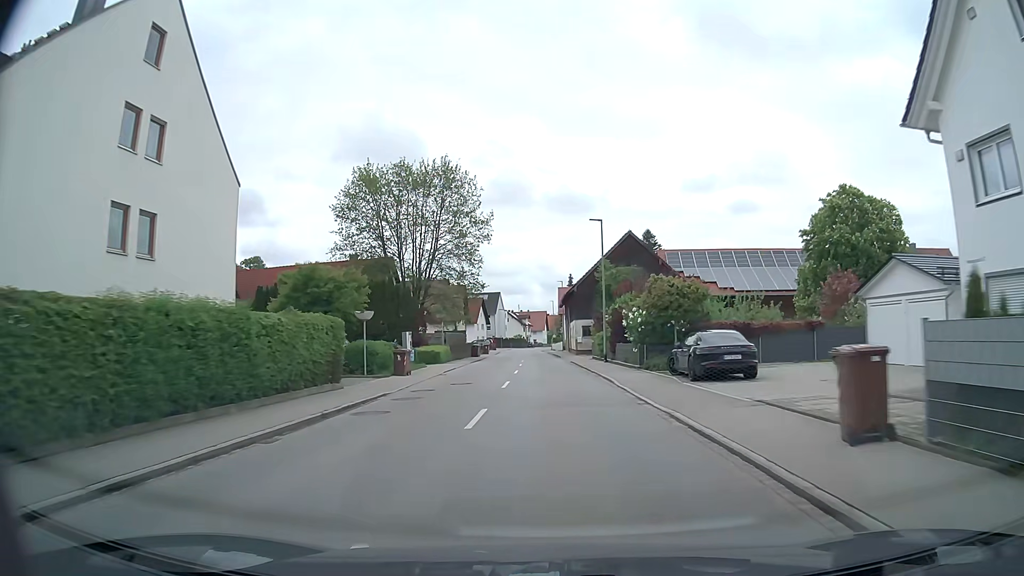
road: tertiary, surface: asphalt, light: Day
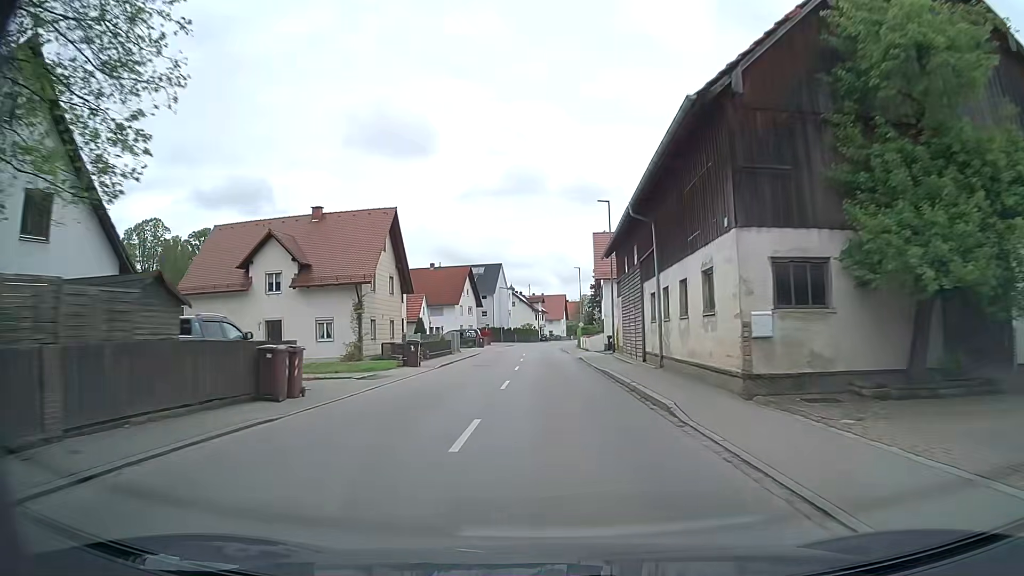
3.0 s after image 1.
(-0.6, +47.6) m; -1°
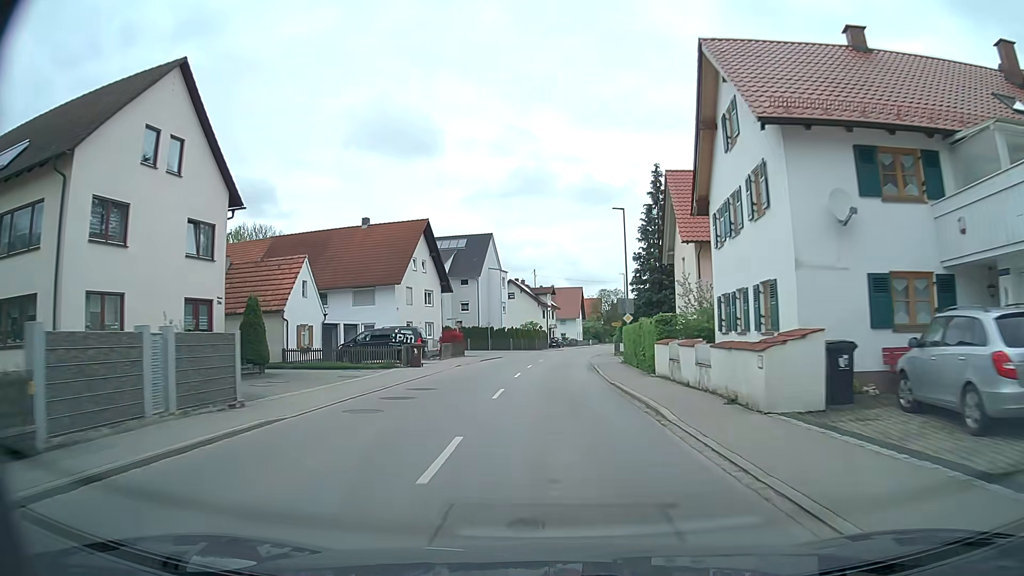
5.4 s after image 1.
(-0.4, +37.5) m; -1°
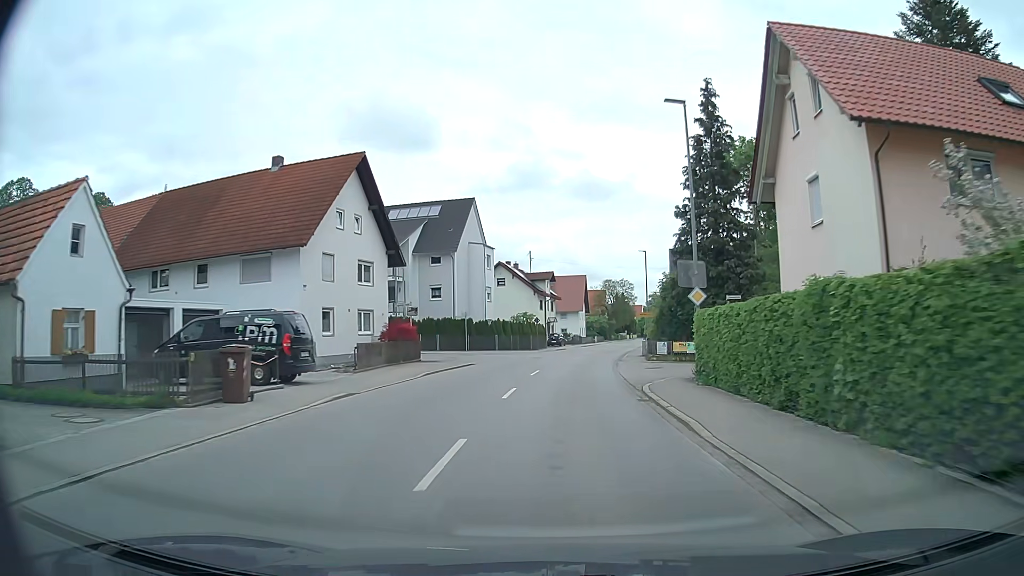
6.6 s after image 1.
(-0.1, +18.3) m; 0°
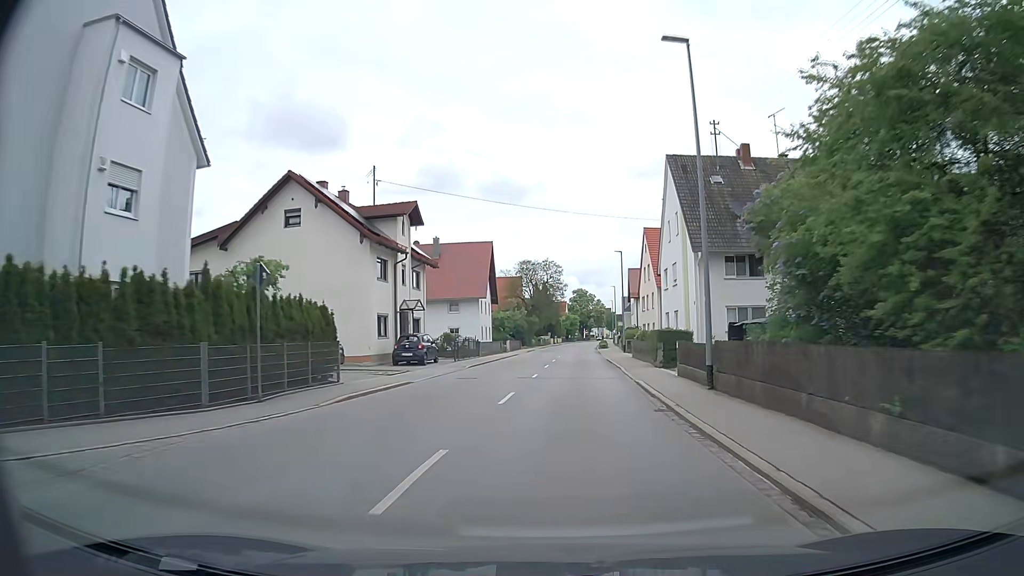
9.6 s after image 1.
(+3.0, +45.4) m; +7°
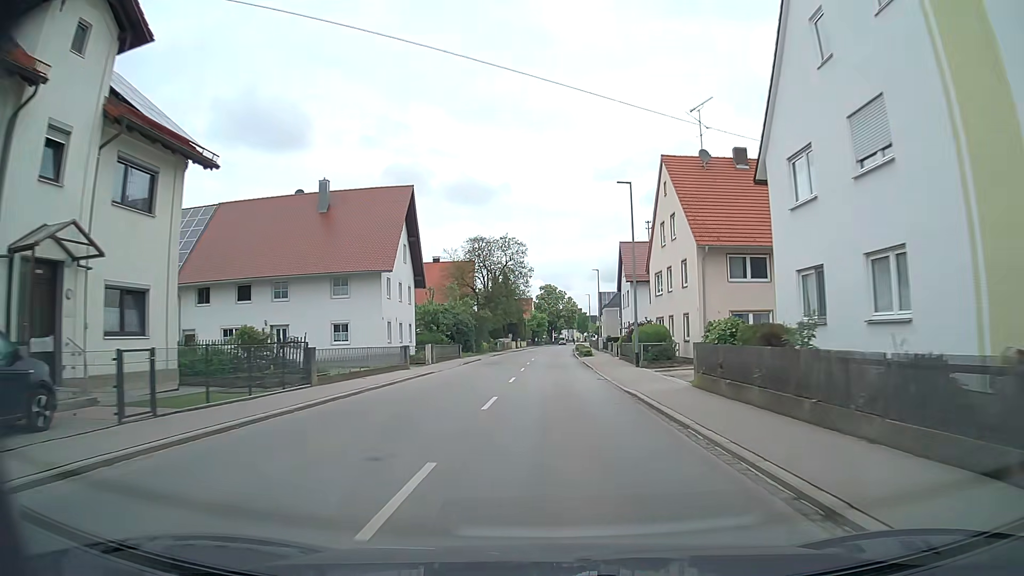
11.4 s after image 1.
(+1.2, +27.5) m; +4°
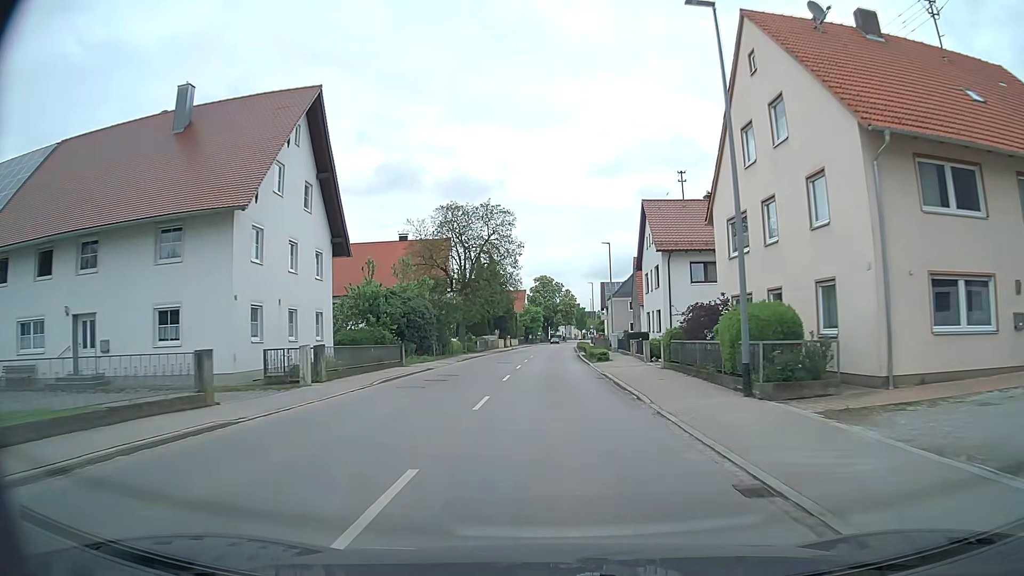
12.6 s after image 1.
(0.0, +18.6) m; 0°
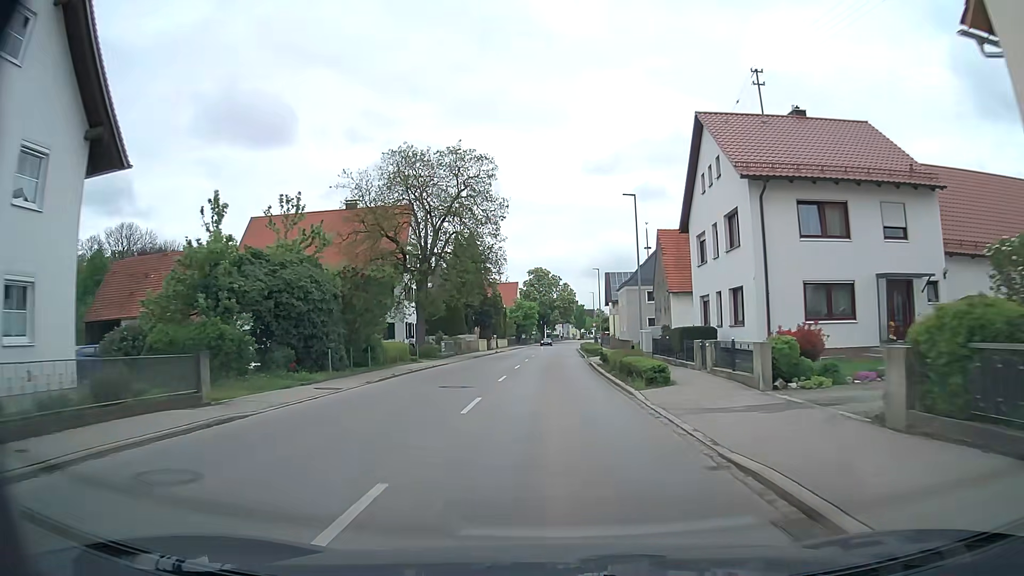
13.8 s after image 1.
(+0.1, +18.7) m; 0°
(0, +10) (0, +20) (0, +30) (+1, +40) (+1, +50) (+2, +60) (+2, +70) (+3, +80) (+3, +90) (+4, +100) m
